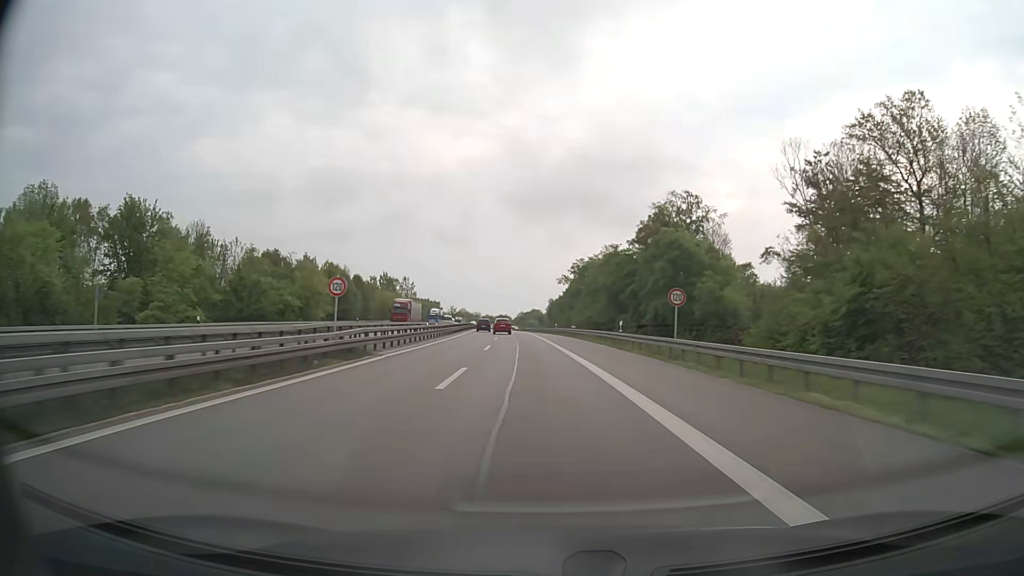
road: motorway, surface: asphalt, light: Day
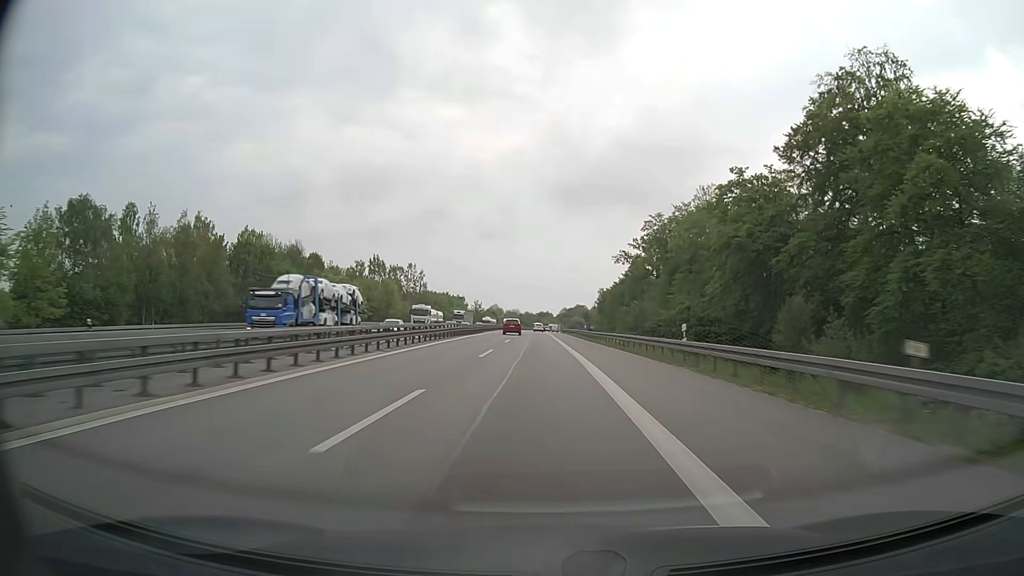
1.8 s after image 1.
(-2.1, +61.0) m; -4°
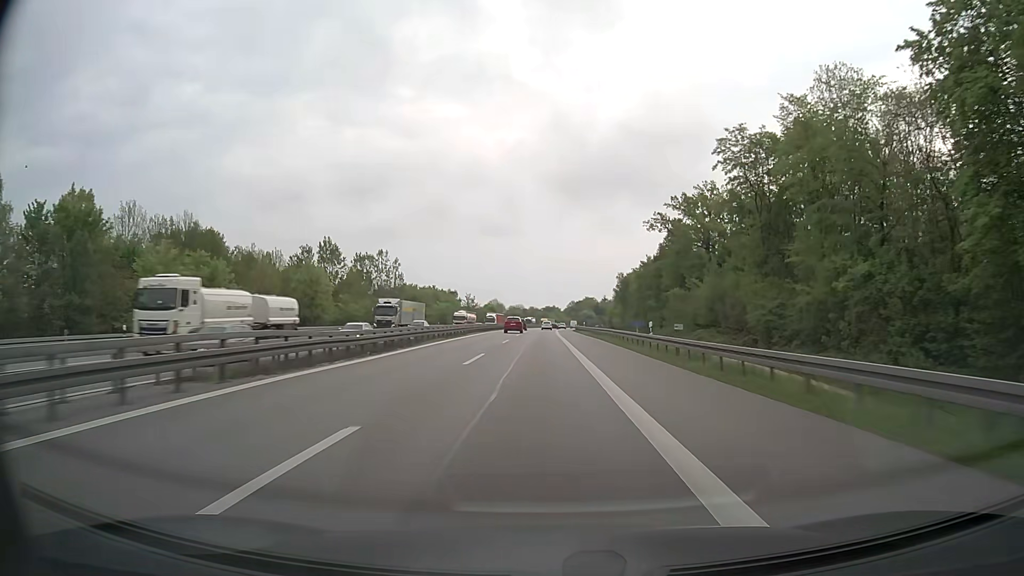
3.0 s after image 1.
(-0.3, +40.9) m; -1°
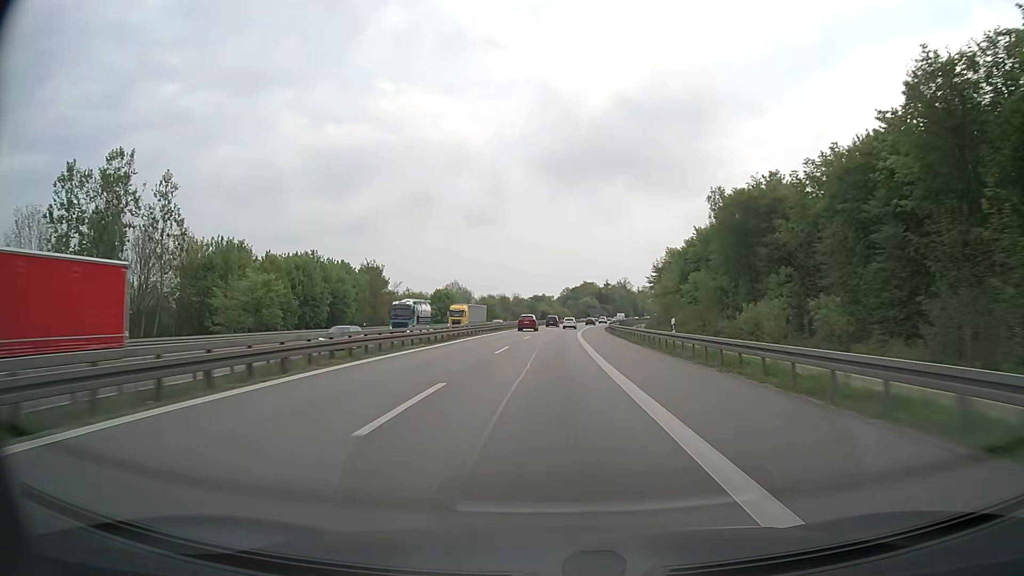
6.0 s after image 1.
(-0.2, +102.6) m; +1°
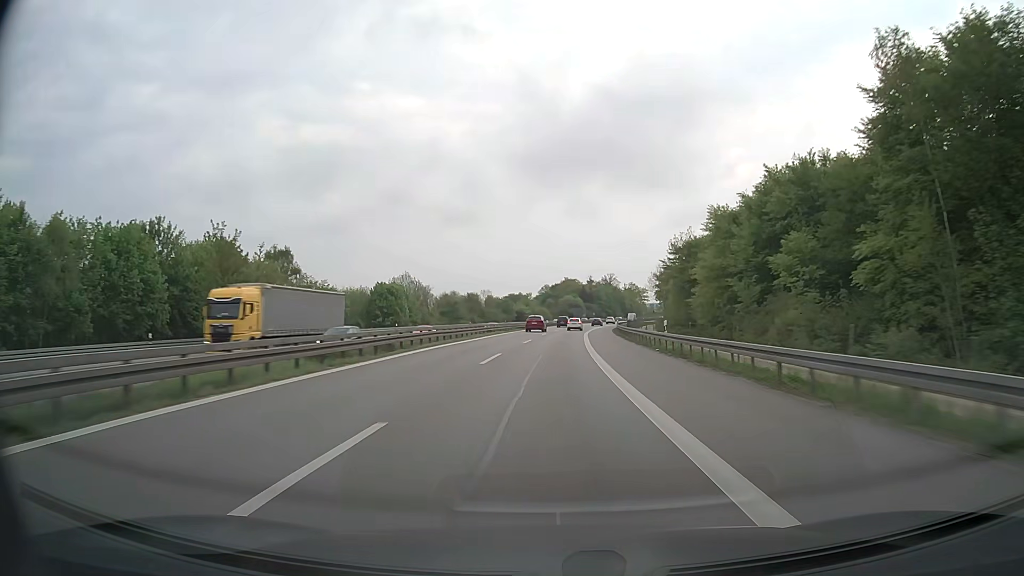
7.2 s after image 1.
(+0.6, +40.9) m; +2°
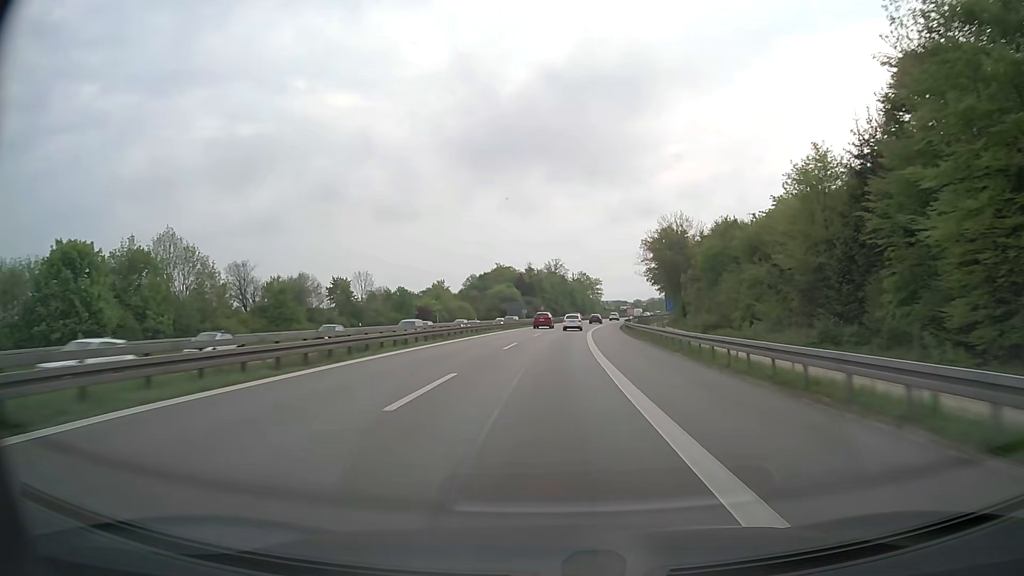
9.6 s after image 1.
(+3.6, +80.5) m; +5°
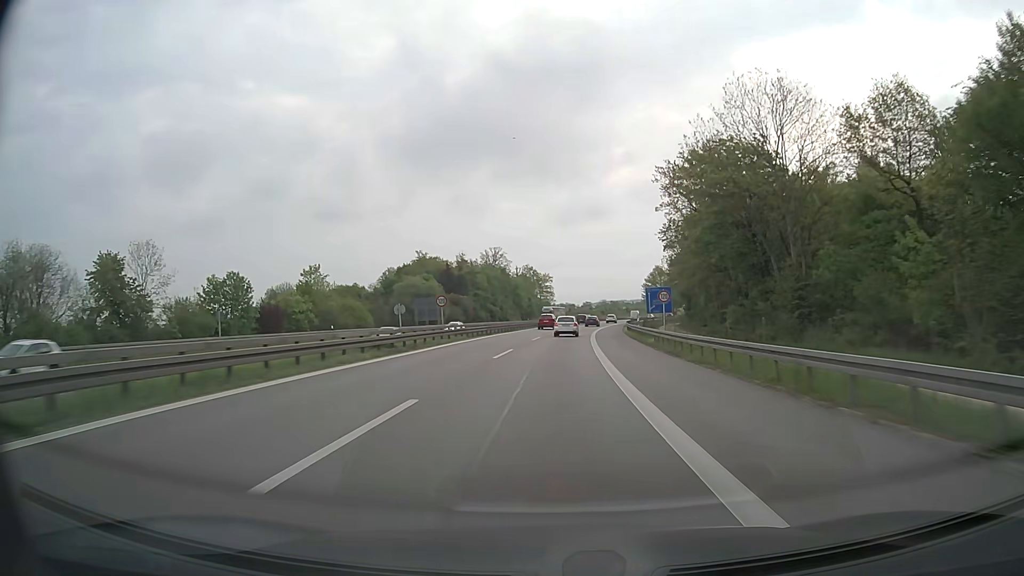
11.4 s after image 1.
(+2.3, +58.2) m; +5°
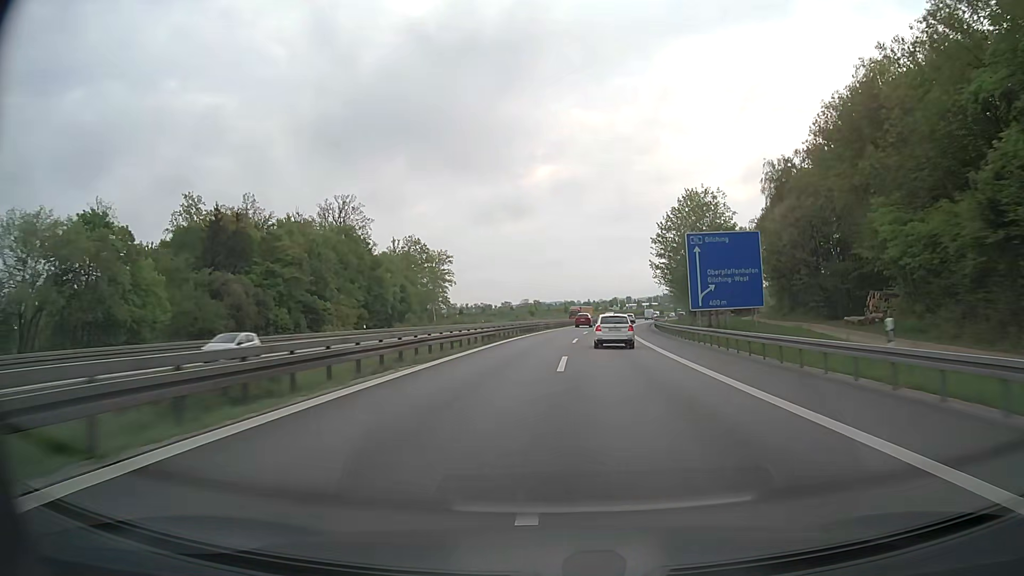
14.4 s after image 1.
(+5.1, +96.6) m; +7°
(0, +10) (0, +20) (+1, +30) (+1, +40) (+2, +50) (+3, +60) (+4, +70) (+5, +80) (+6, +90) (+8, +100) m
